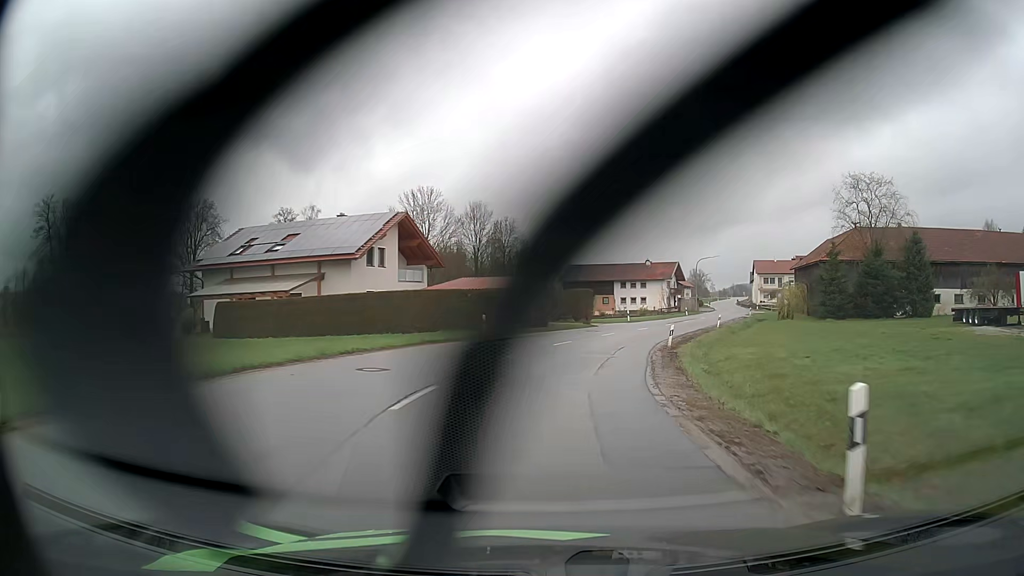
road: secondary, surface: asphalt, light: Day
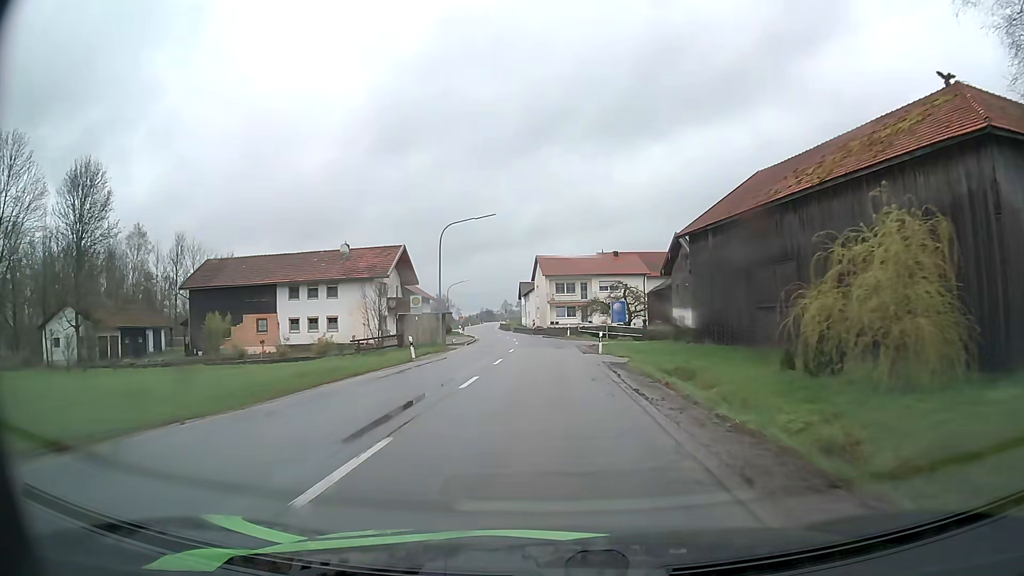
(+11.4, +53.8) m; +22°
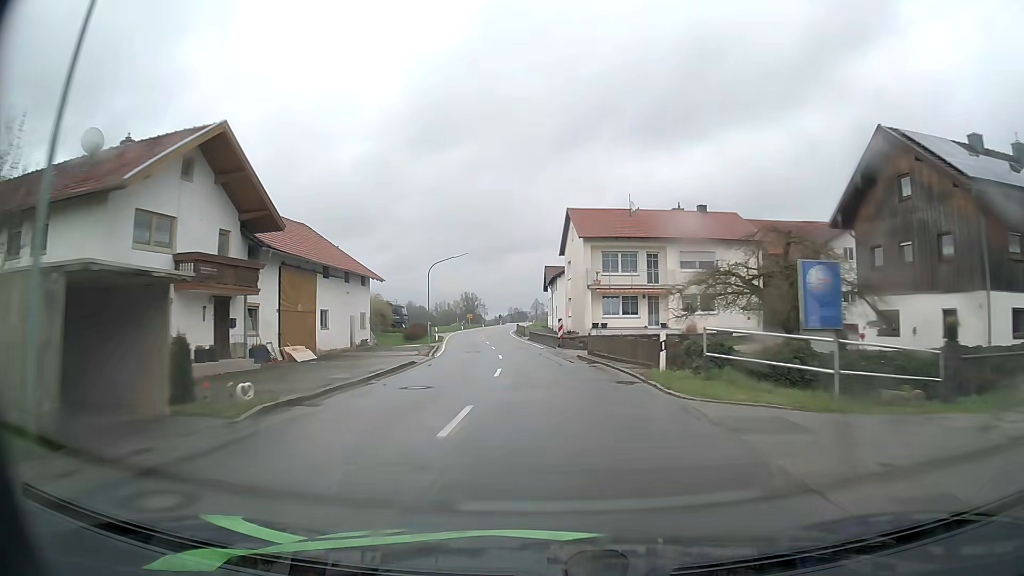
(-0.3, +35.5) m; -3°
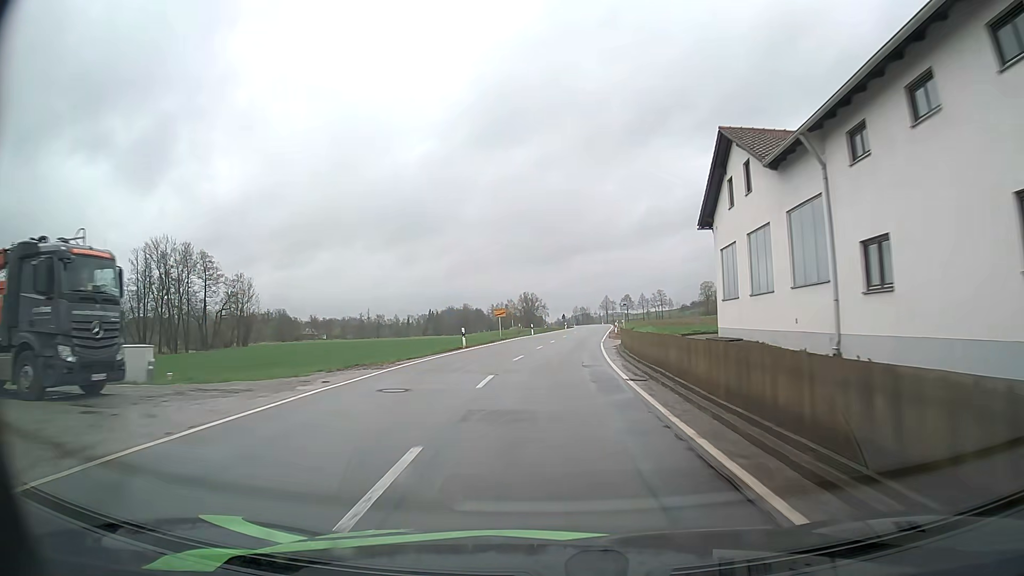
(-4.6, +59.2) m; -6°
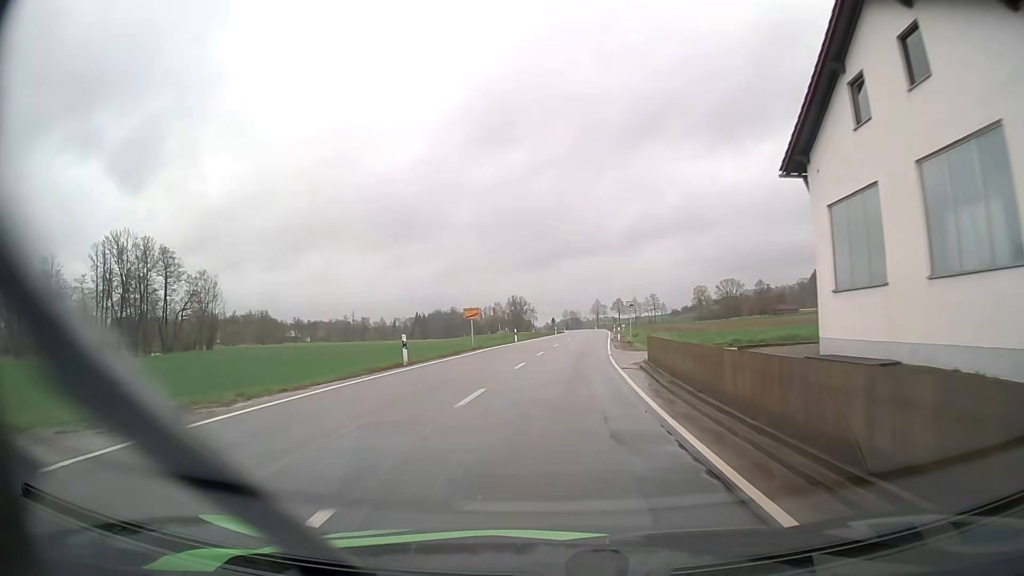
(+0.1, +11.9) m; +1°
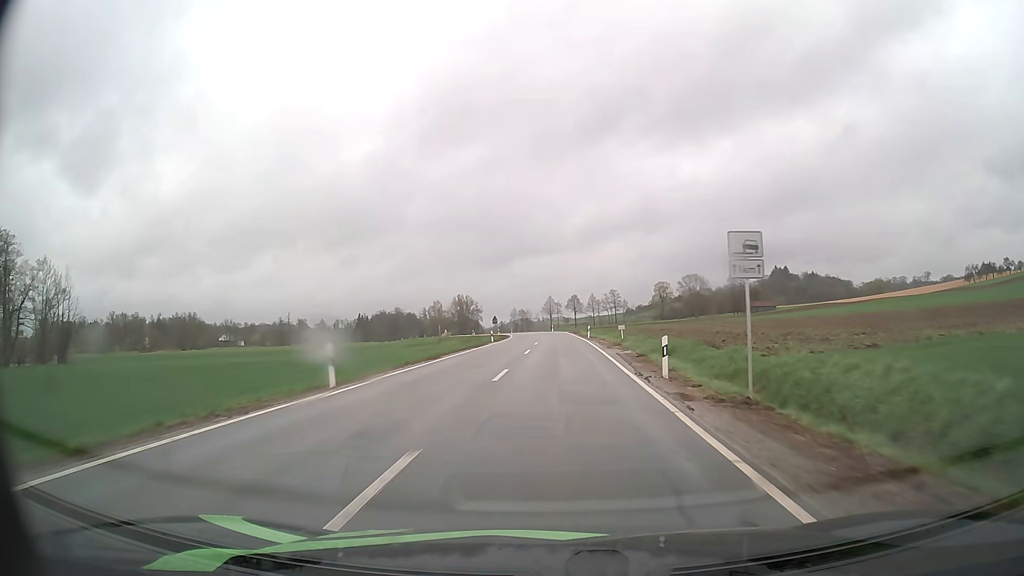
(+1.3, +35.6) m; +4°
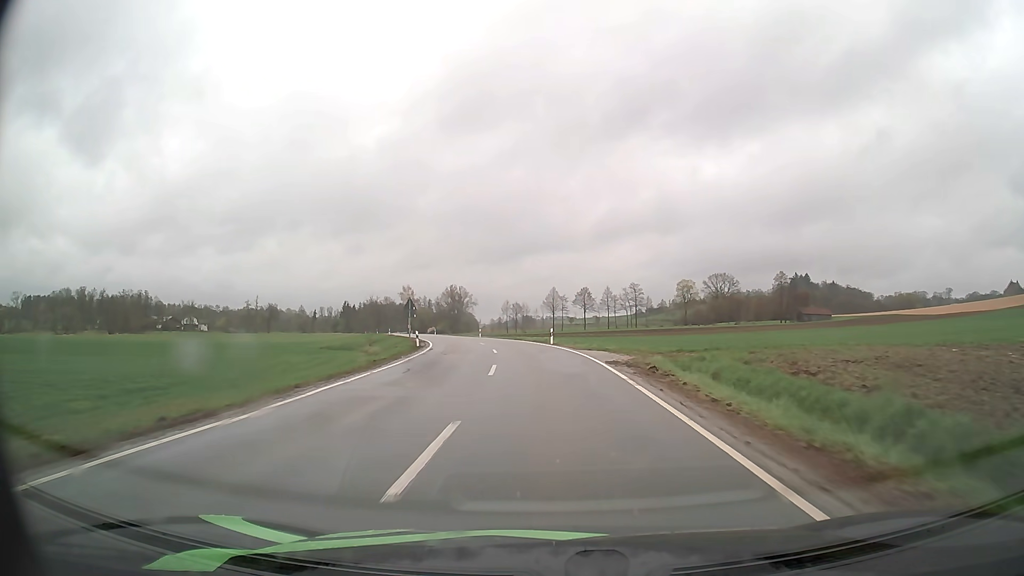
(+0.5, +59.4) m; 0°
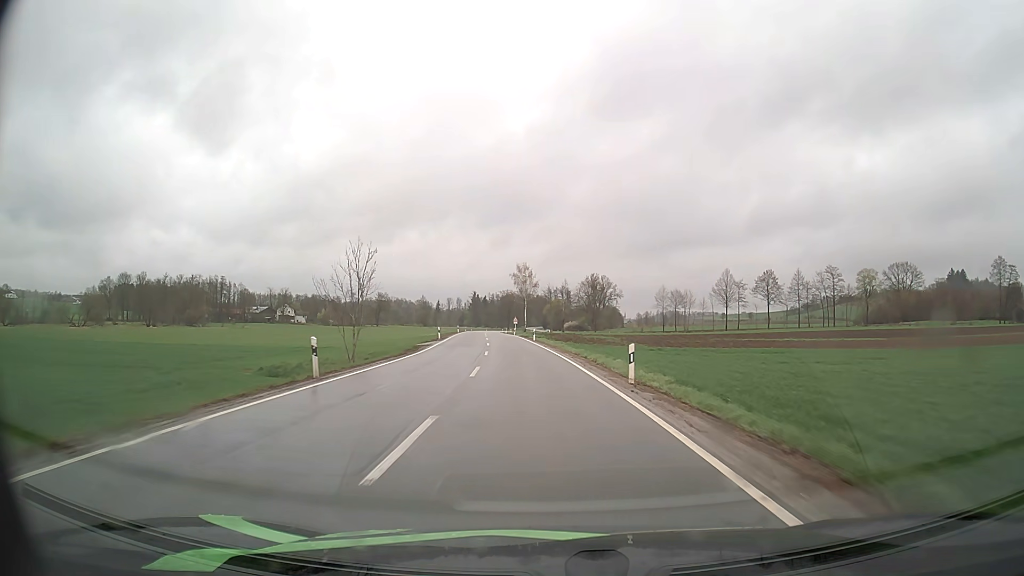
(-5.6, +58.0) m; -12°
(0, +10) (-1, +20) (-1, +30) (-2, +40) (-3, +50) (-4, +60) (-5, +70) (-6, +80) (-7, +90) (-8, +100) m
